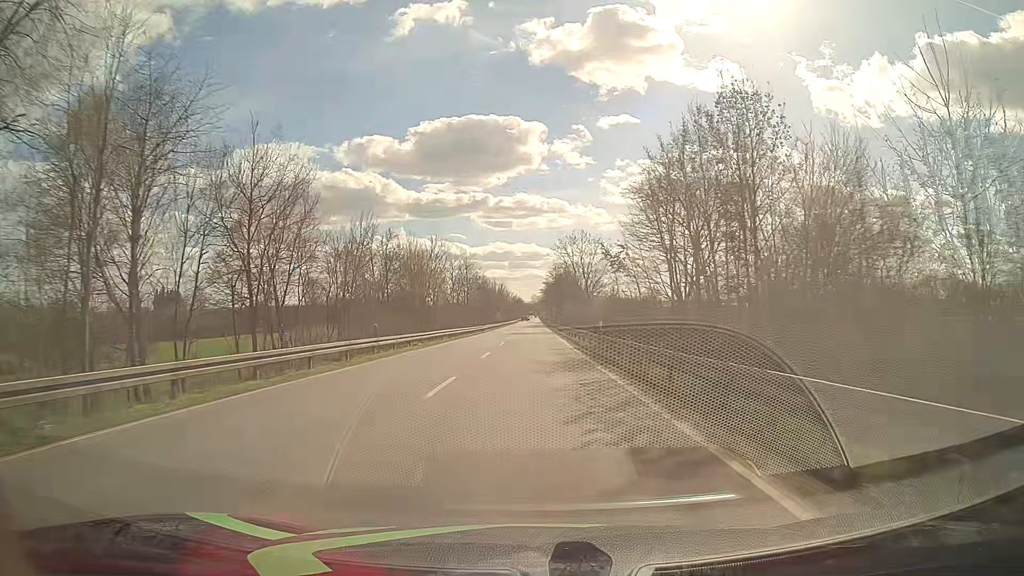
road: primary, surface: asphalt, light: Day
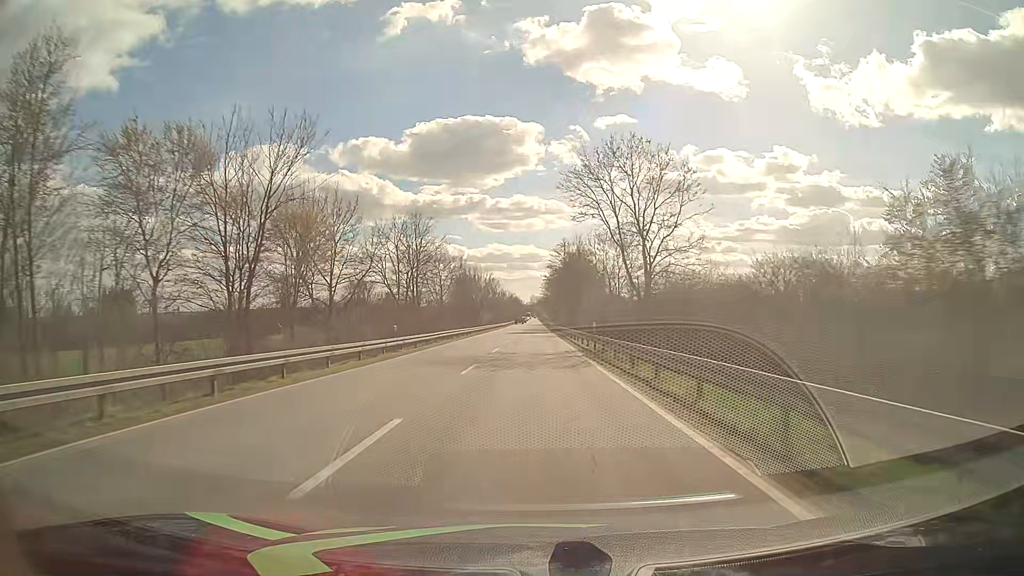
(+0.1, +42.9) m; 0°
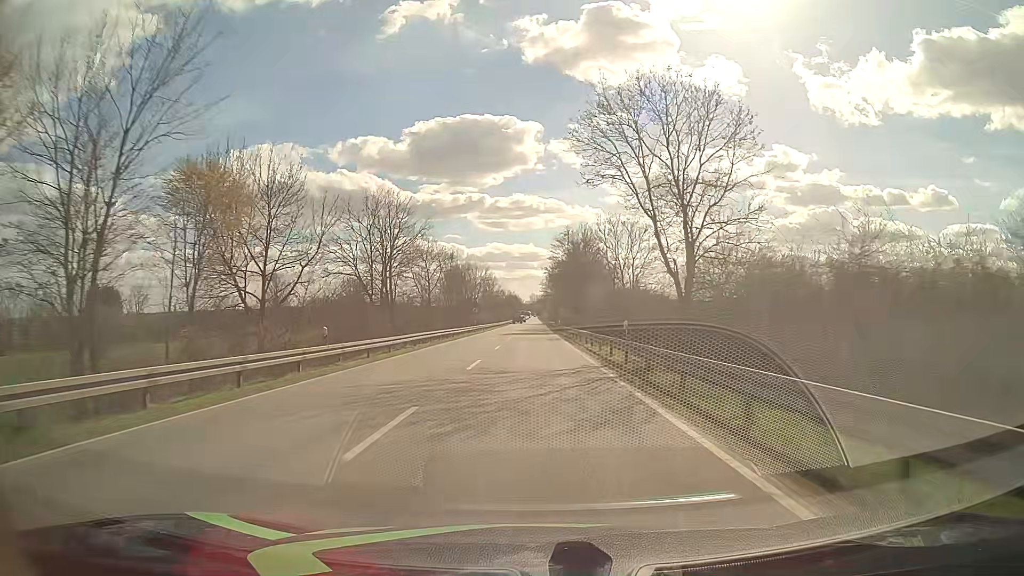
(0.0, +10.7) m; 0°
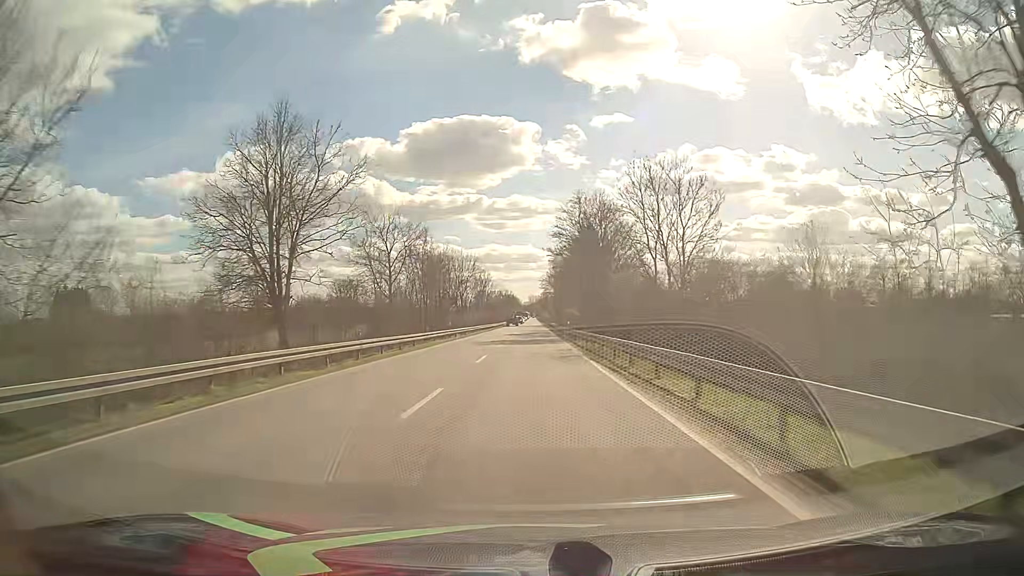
(0.0, +21.5) m; 0°
(0, +10) (0, +20) (0, +30) (0, +40) (0, +50) (0, +60) (0, +70) (0, +80) (0, +90) (0, +100) m
